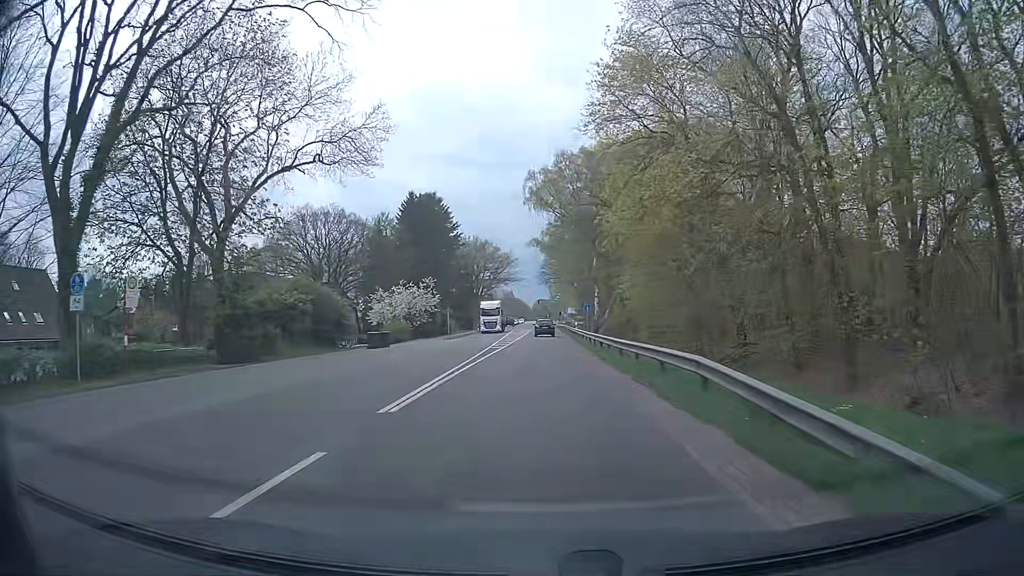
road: primary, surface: asphalt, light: Day
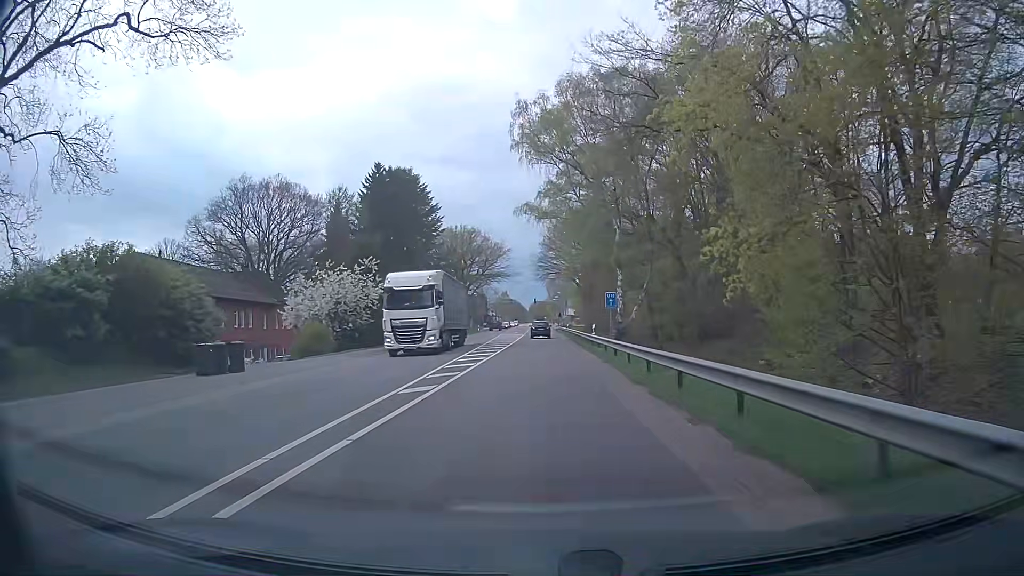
(+0.1, +22.5) m; 0°
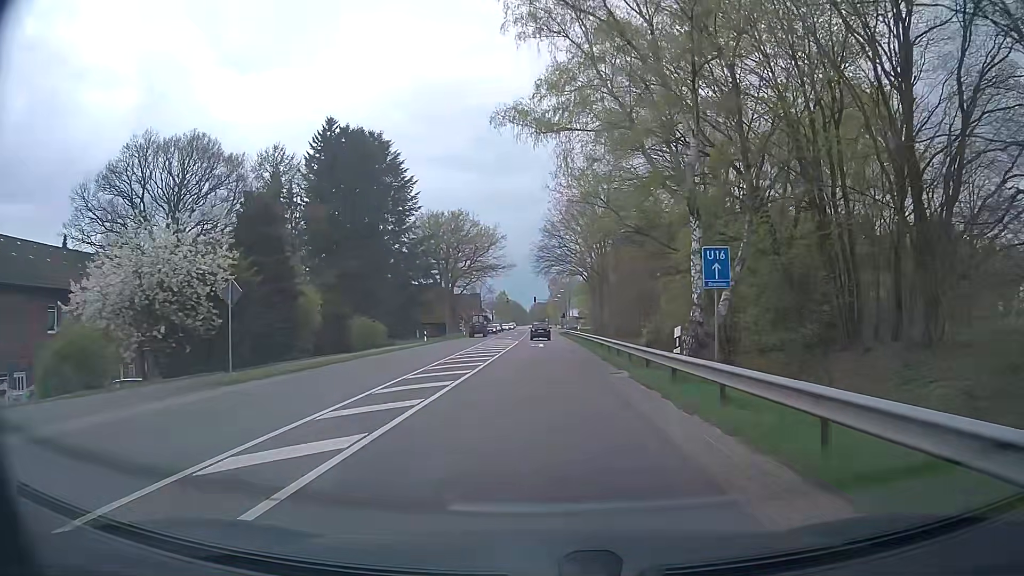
(+0.2, +22.6) m; 0°
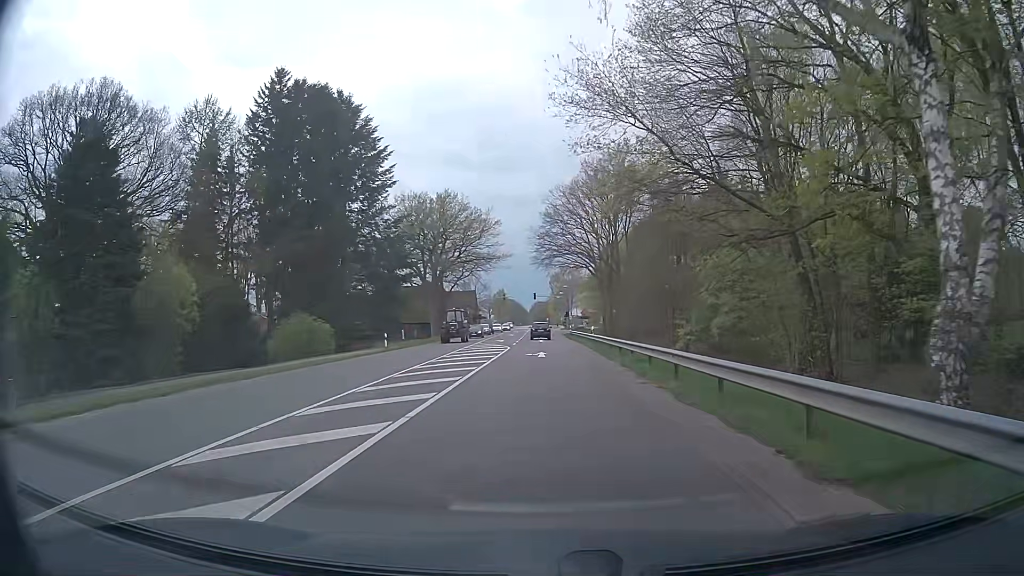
(0.0, +15.2) m; 0°
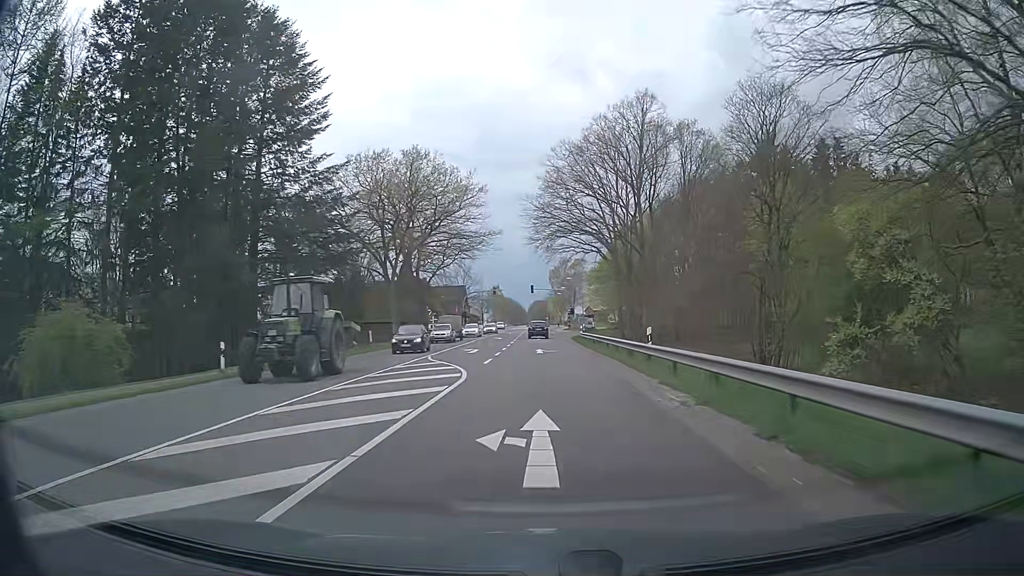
(+0.1, +23.0) m; 0°
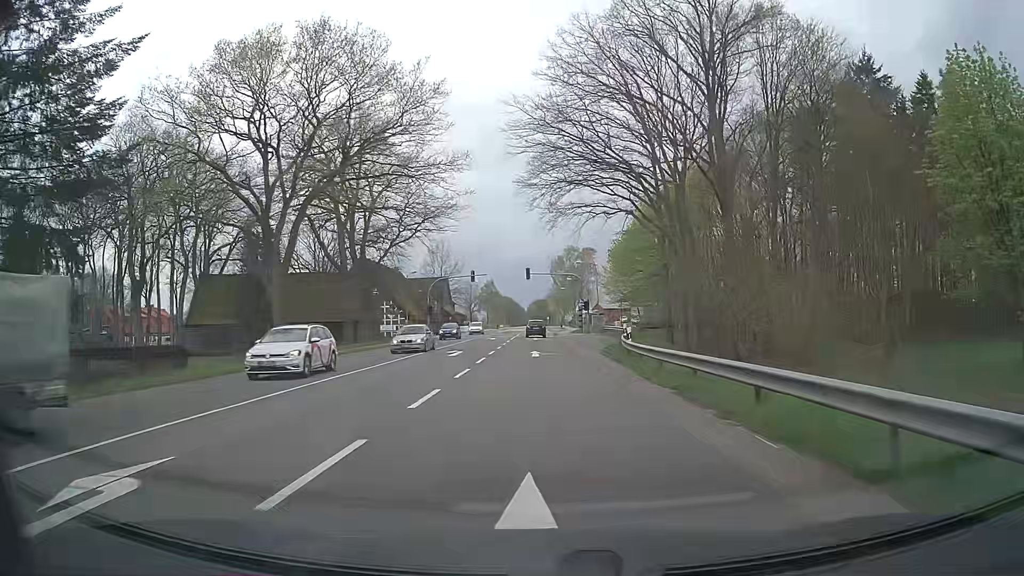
(0.0, +30.9) m; 0°
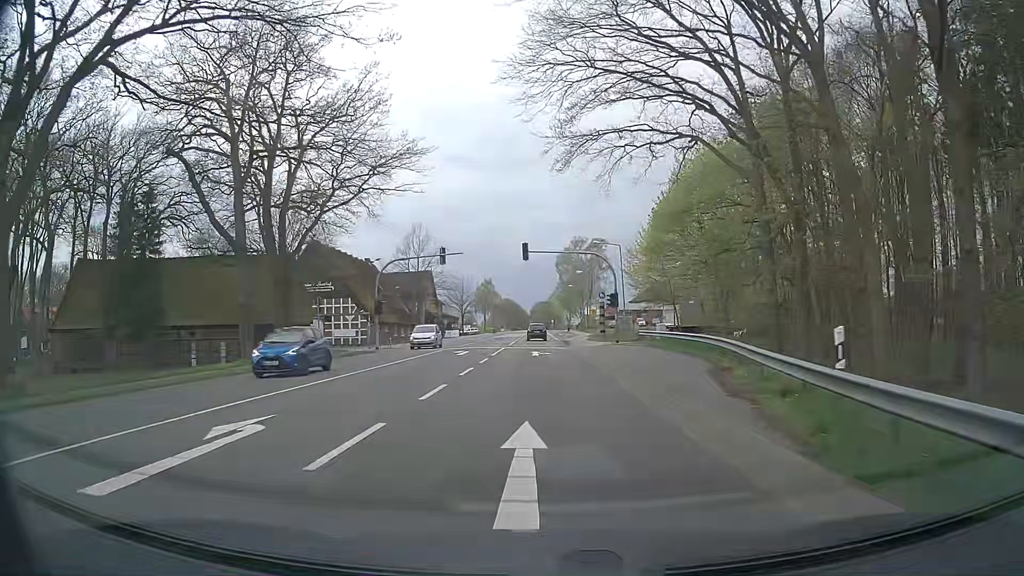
(+0.1, +23.1) m; 0°
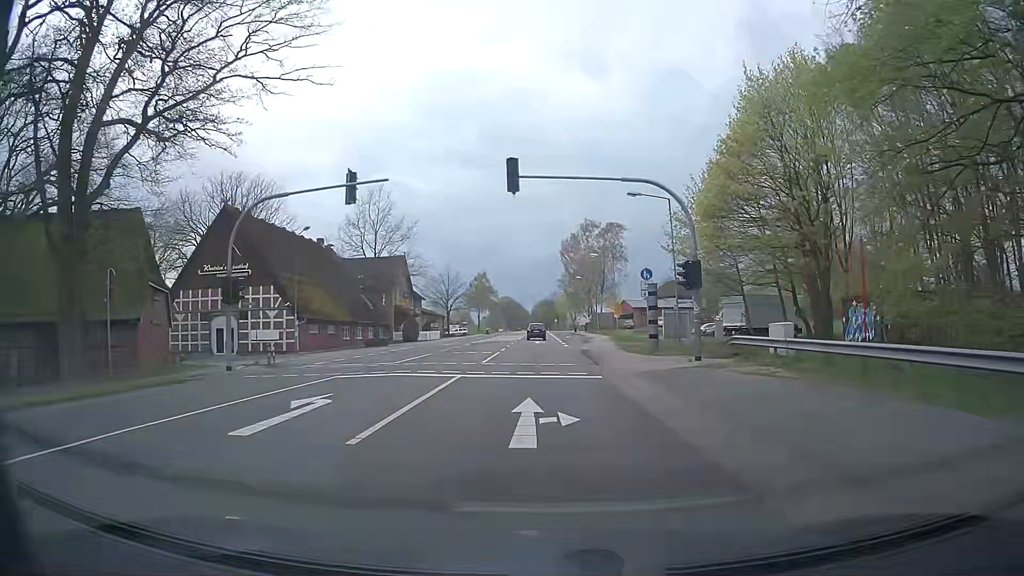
(0.0, +23.0) m; 0°
(0, +10) (0, +20) (0, +30) (+1, +40) (+1, +50) (+2, +60) (+2, +70) (+3, +80) (+3, +90) (+3, +100) m
